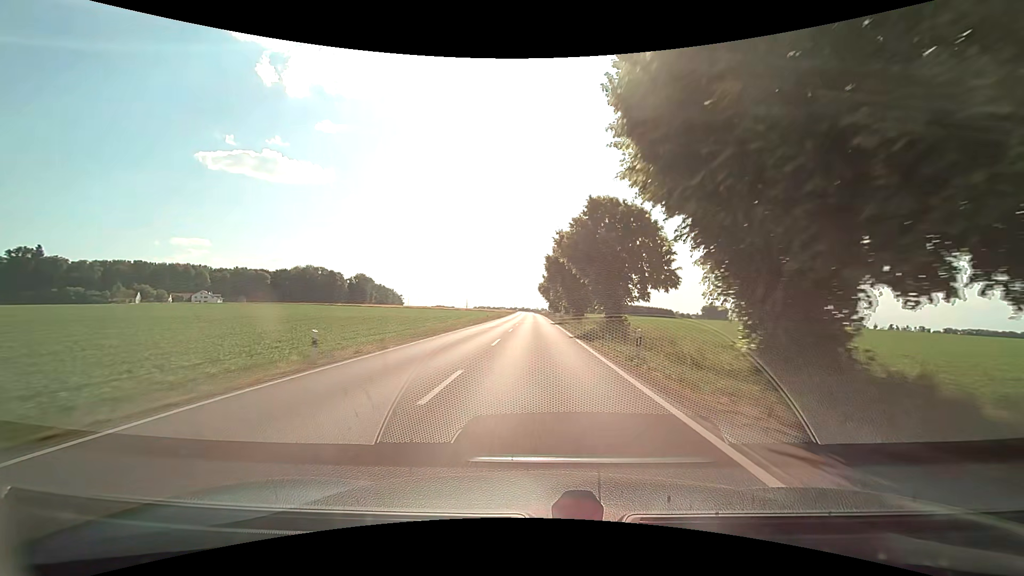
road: secondary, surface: asphalt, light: Day
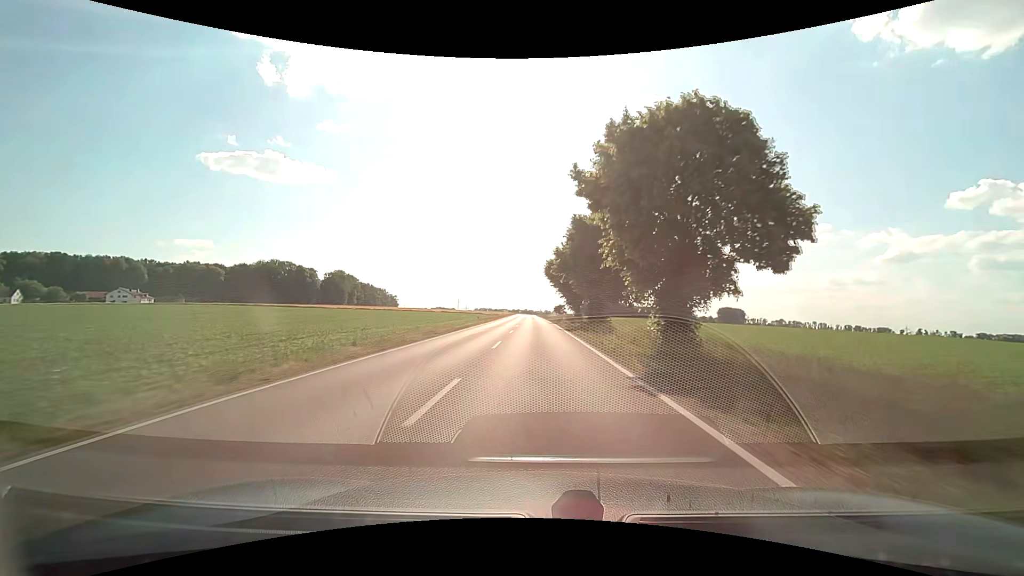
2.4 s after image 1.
(-0.5, +61.4) m; -1°
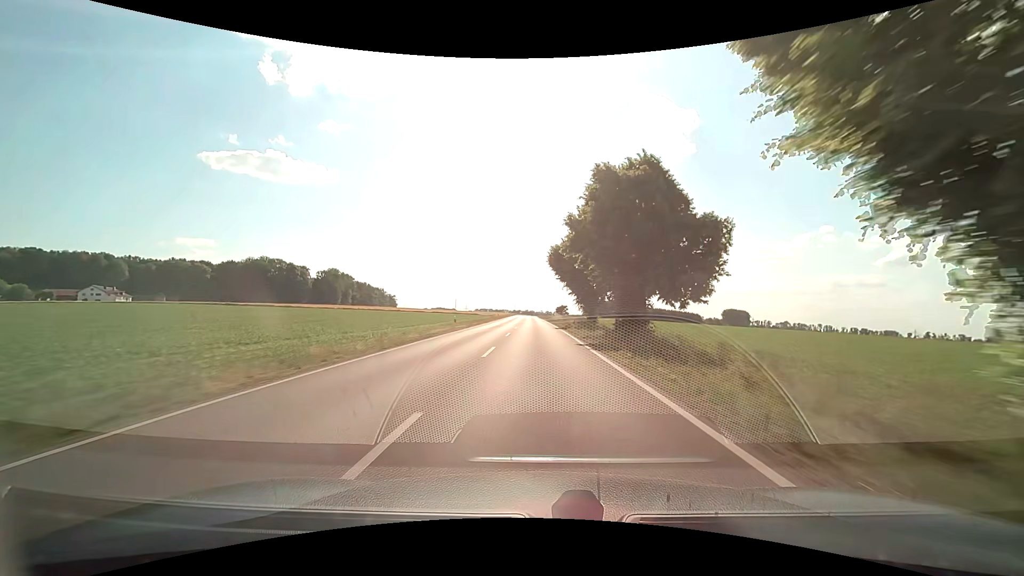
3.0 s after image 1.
(+0.1, +15.3) m; 0°
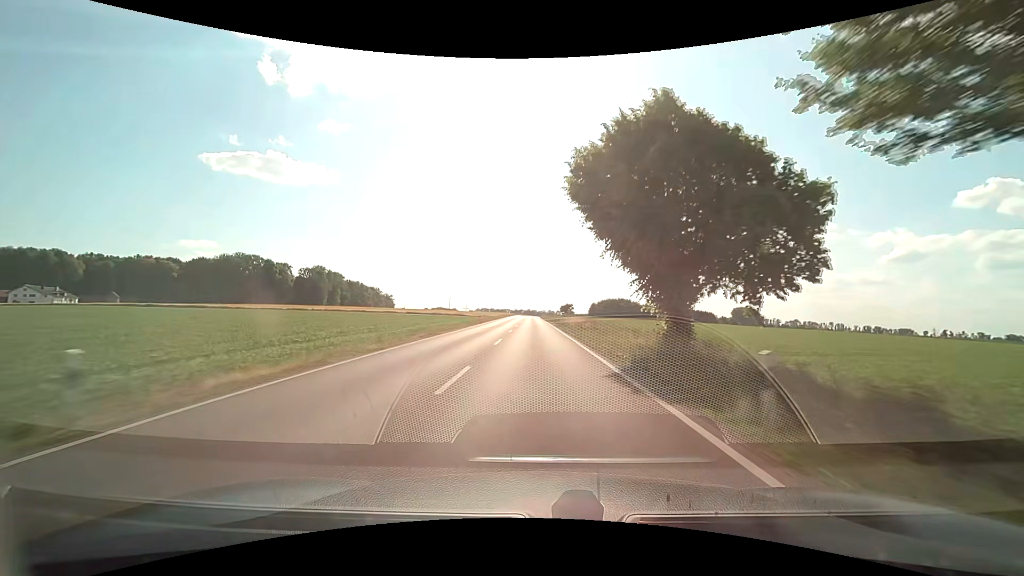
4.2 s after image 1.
(0.0, +30.6) m; 0°
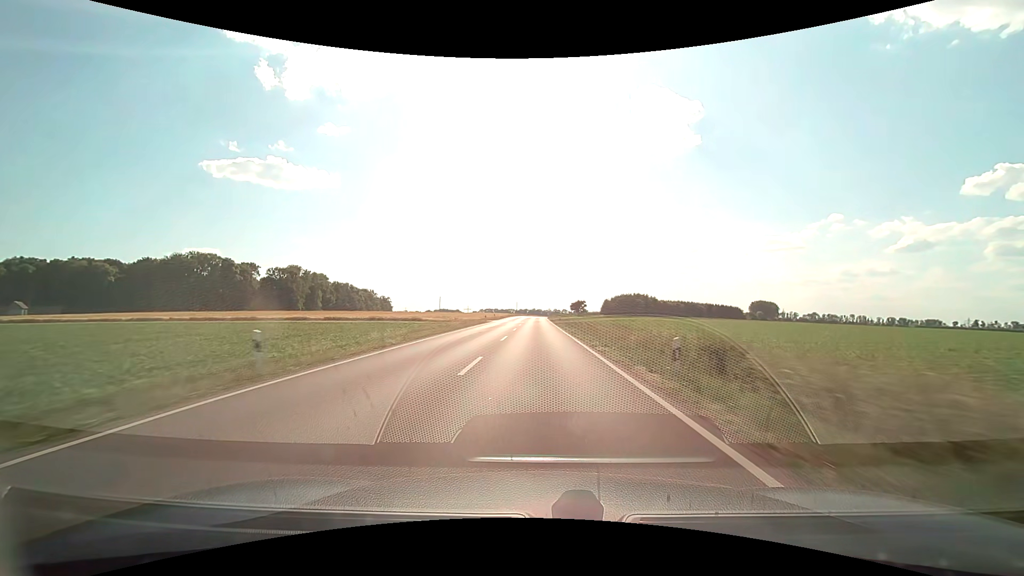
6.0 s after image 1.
(-0.4, +45.7) m; -1°
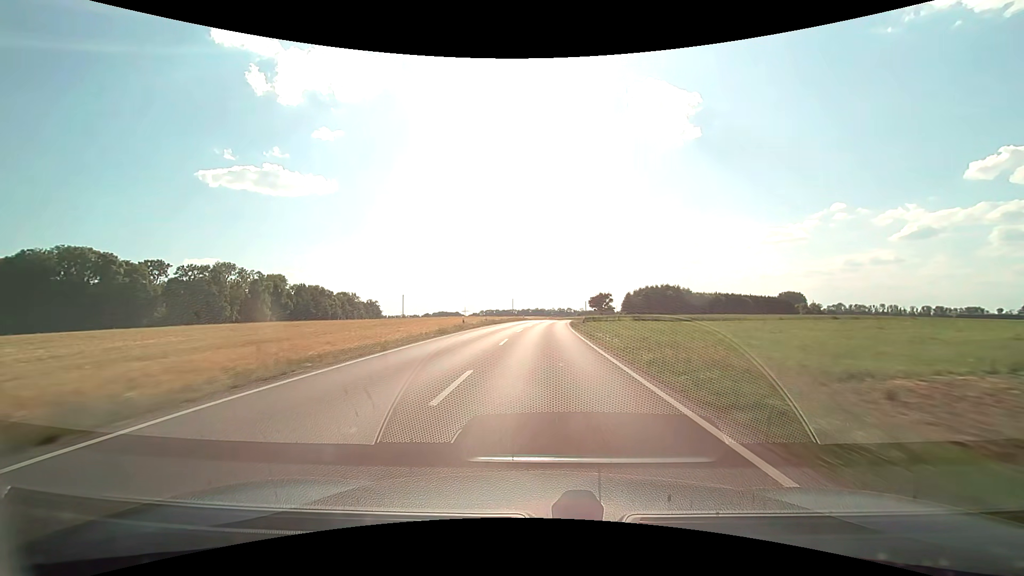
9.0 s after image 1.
(-0.1, +75.3) m; 0°
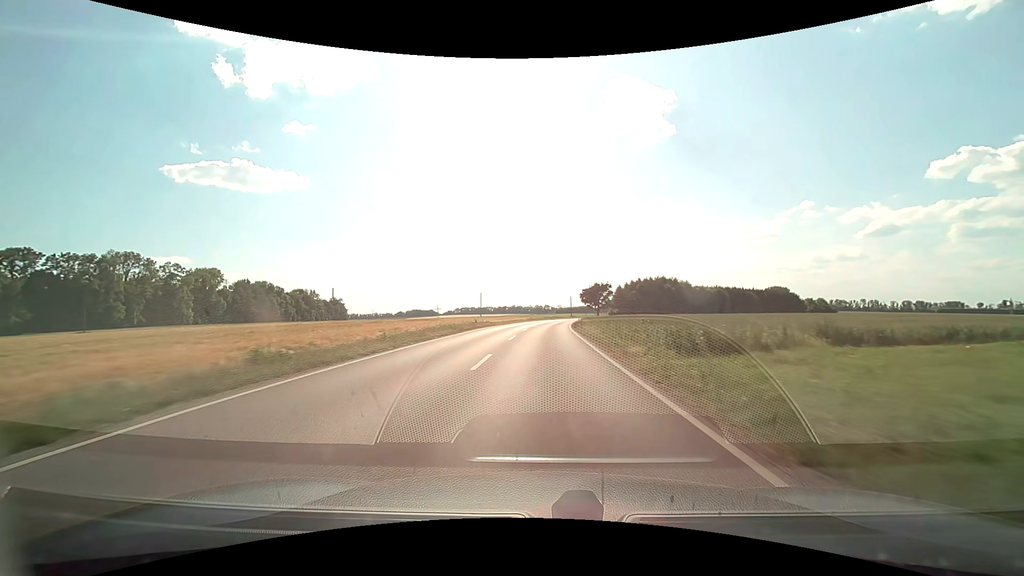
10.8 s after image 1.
(+0.7, +43.7) m; +2°
(0, +10) (0, +20) (0, +30) (+1, +40) (+1, +50) (+2, +60) (+3, +70) (+4, +80) (+5, +90) (+6, +100) m
